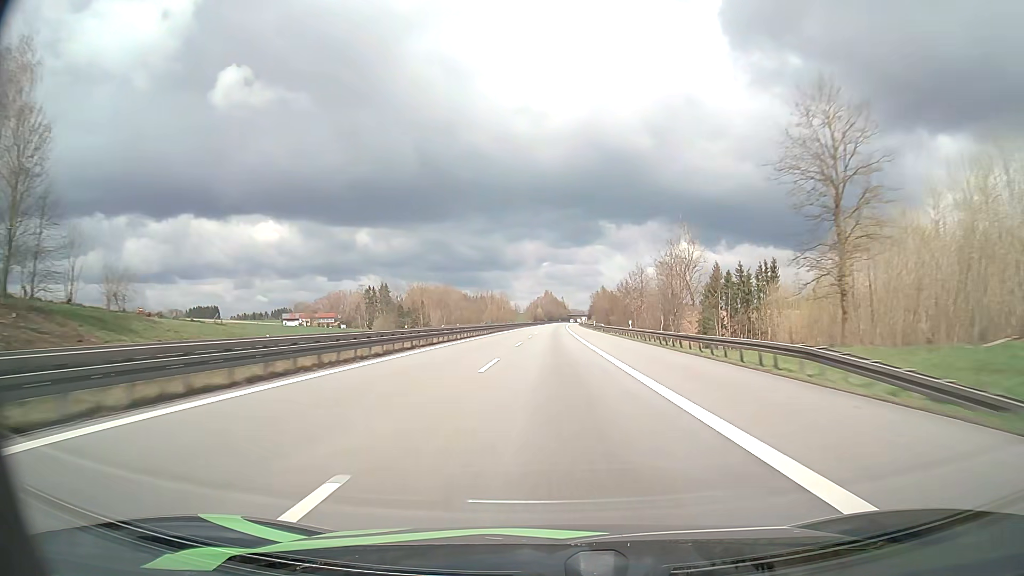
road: motorway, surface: asphalt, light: Day
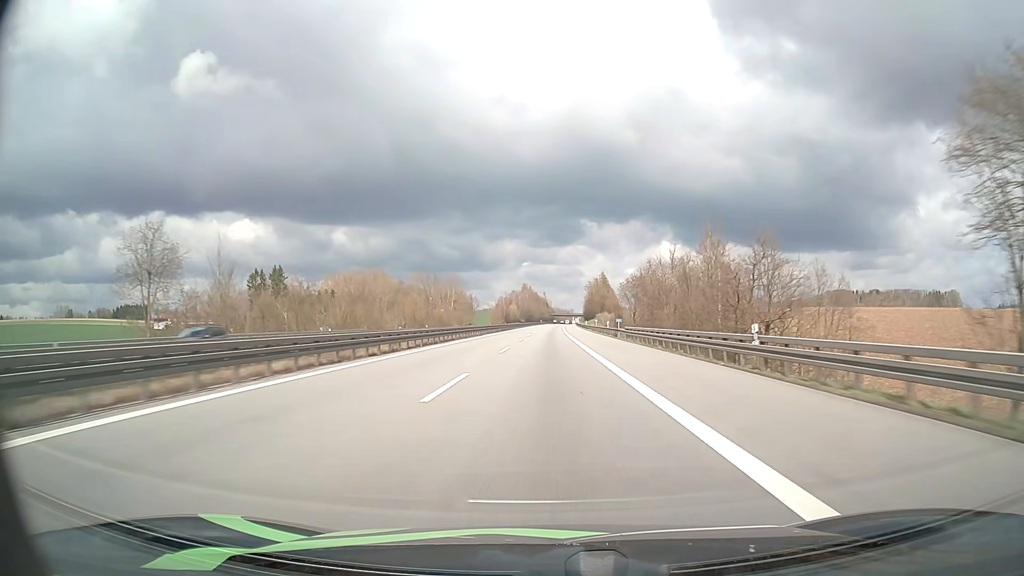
(+1.8, +133.0) m; +2°
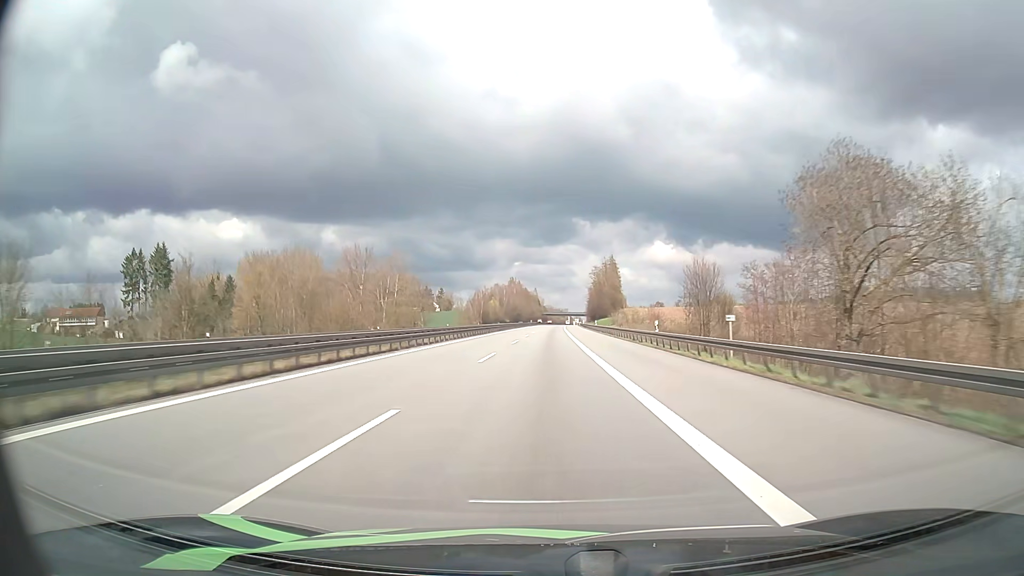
(+0.5, +79.6) m; +1°
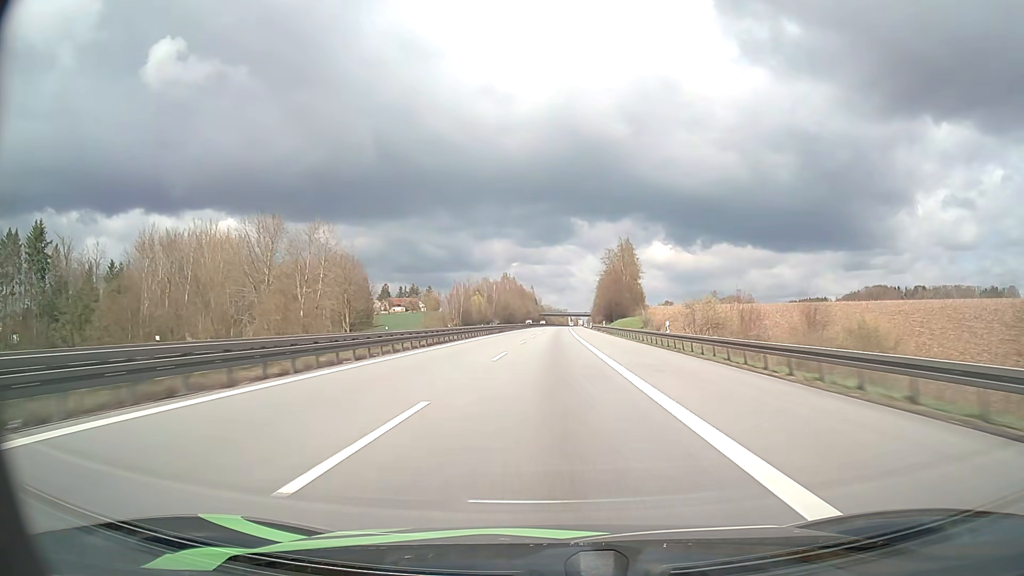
(+0.1, +53.2) m; 0°
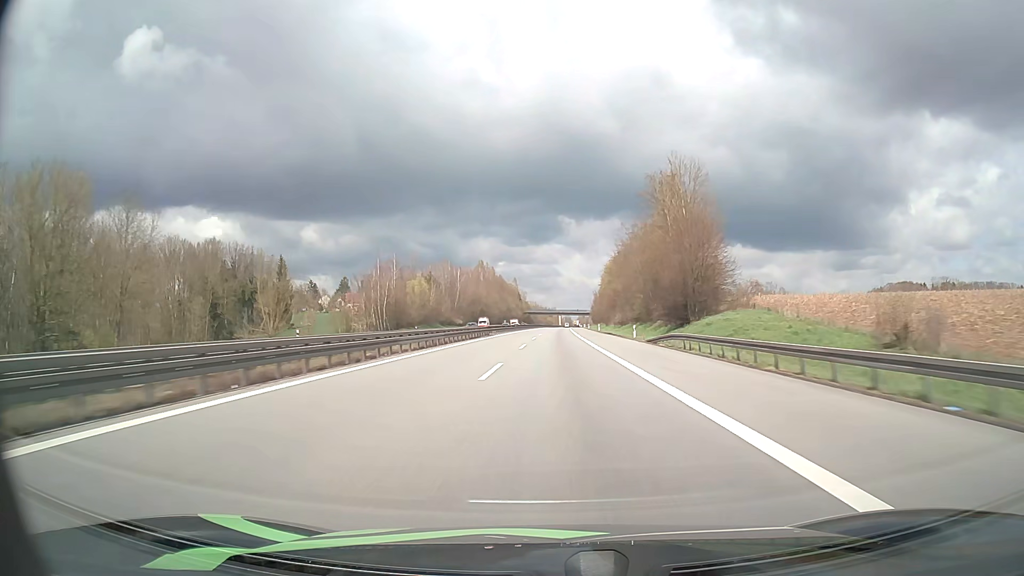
(+0.6, +80.0) m; +1°
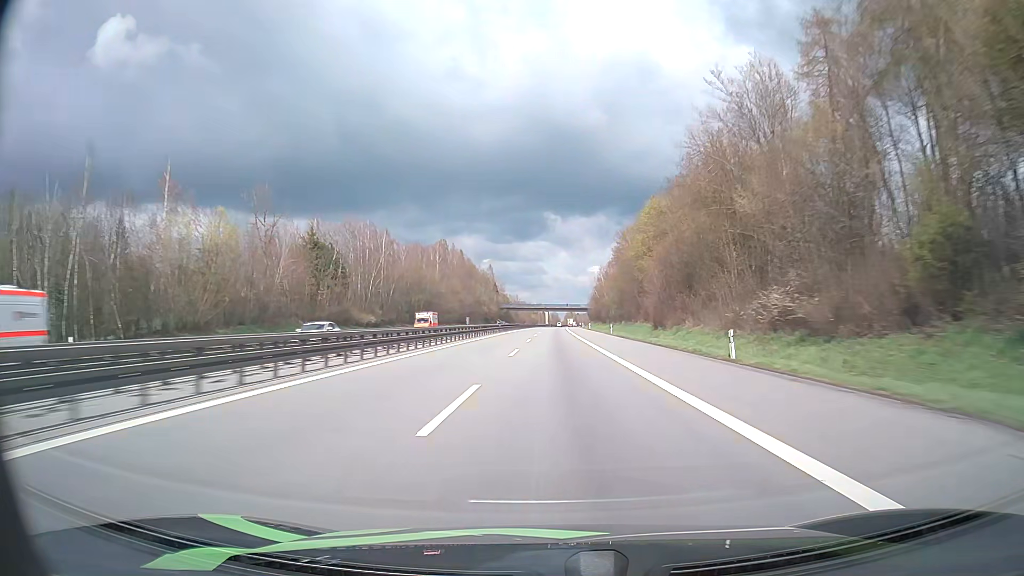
(+0.8, +80.2) m; +1°
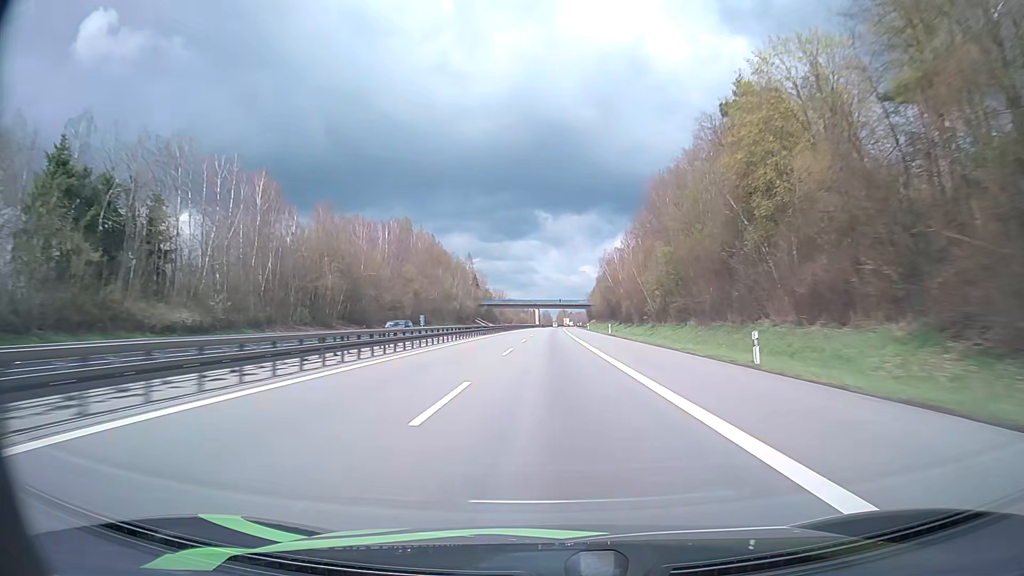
(+0.4, +53.5) m; +1°
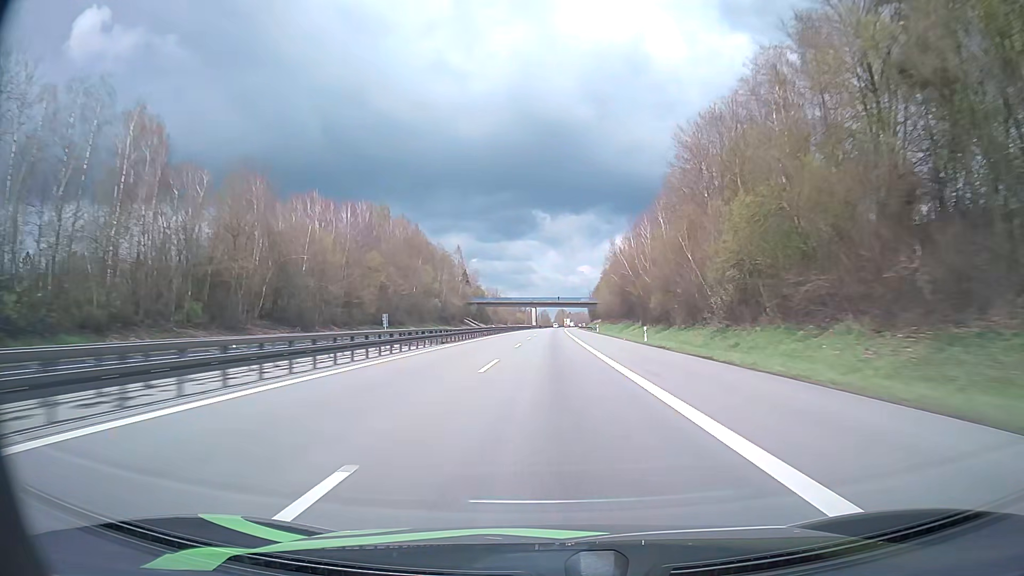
(0.0, +26.8) m; 0°
(0, +10) (0, +20) (0, +30) (0, +40) (0, +50) (0, +60) (0, +70) (0, +80) (0, +90) (+1, +100) m
